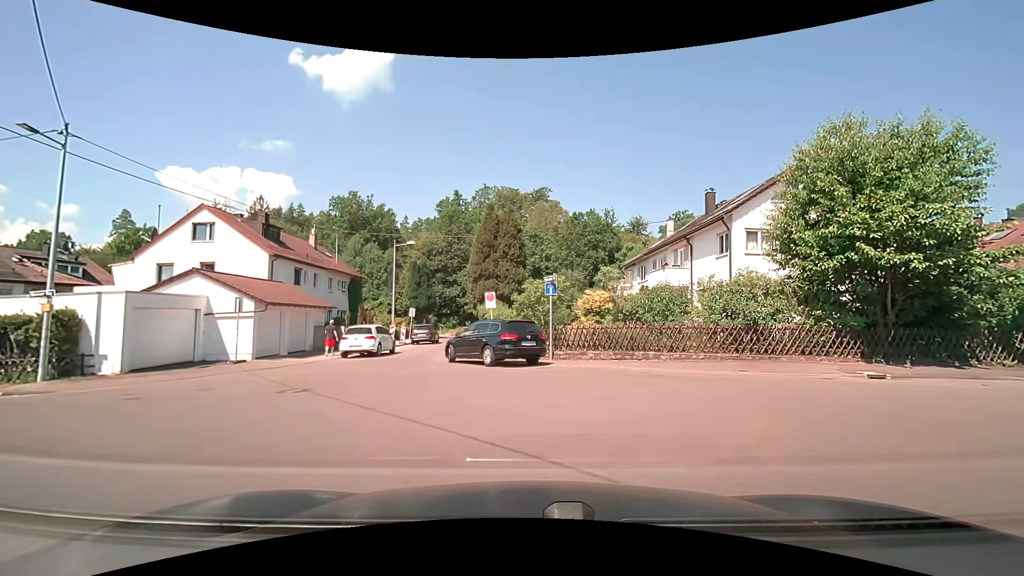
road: residential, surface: asphalt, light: Day
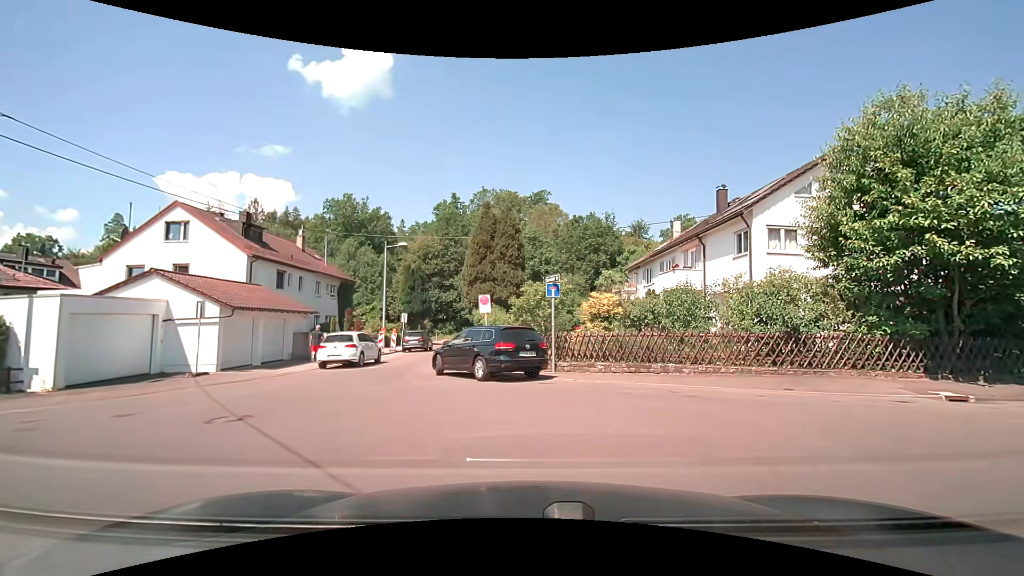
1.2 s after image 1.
(0.0, +2.2) m; +2°
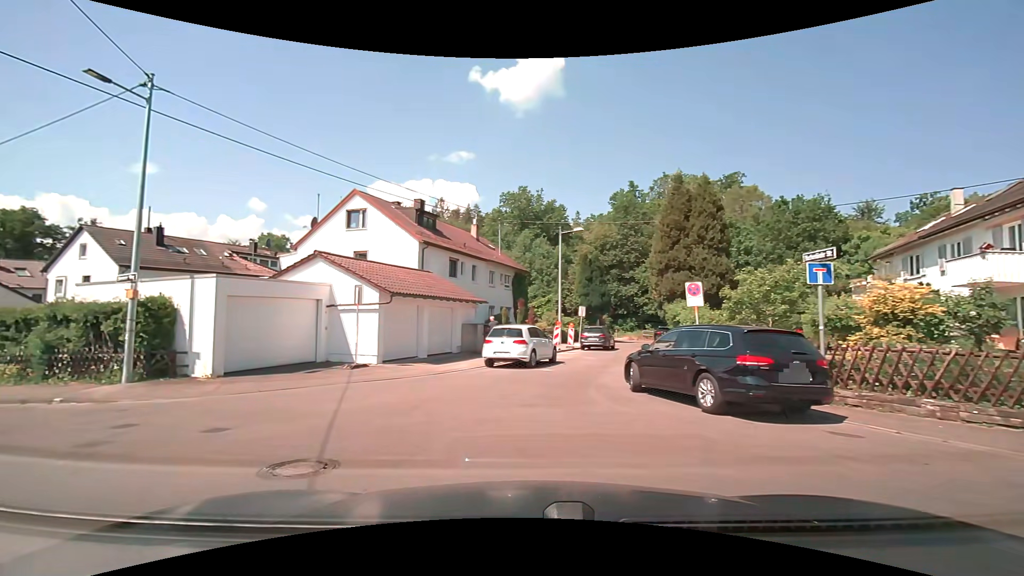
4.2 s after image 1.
(-0.5, +4.6) m; -21°
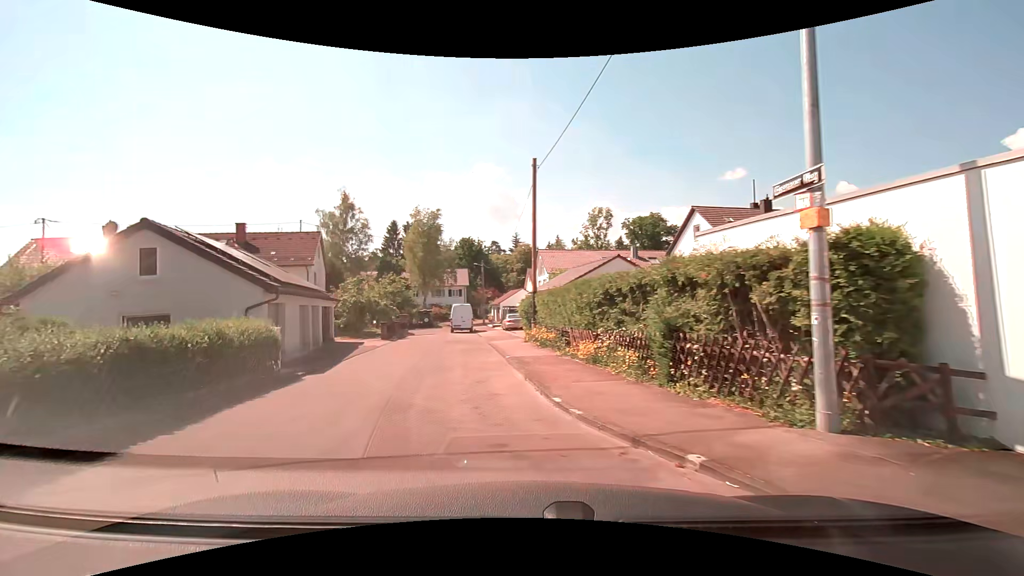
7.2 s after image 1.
(-5.2, +8.5) m; -61°
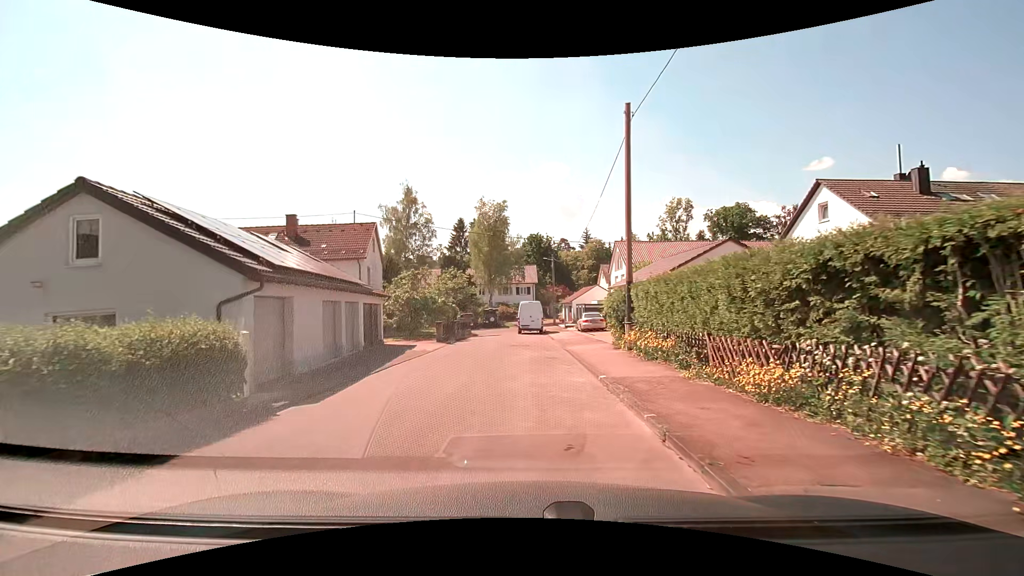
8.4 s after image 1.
(-0.5, +5.4) m; -9°
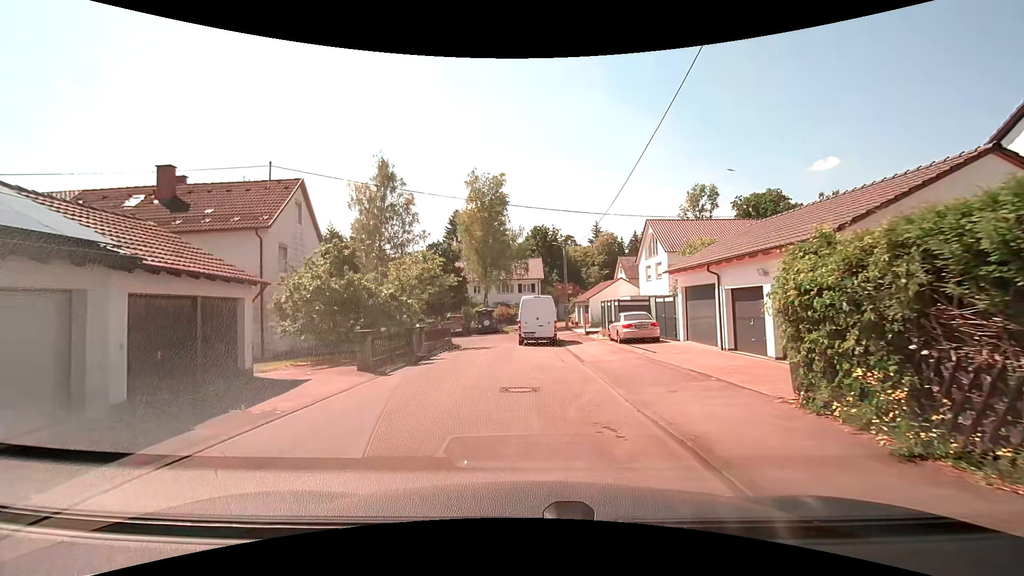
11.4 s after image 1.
(+0.1, +13.1) m; 0°
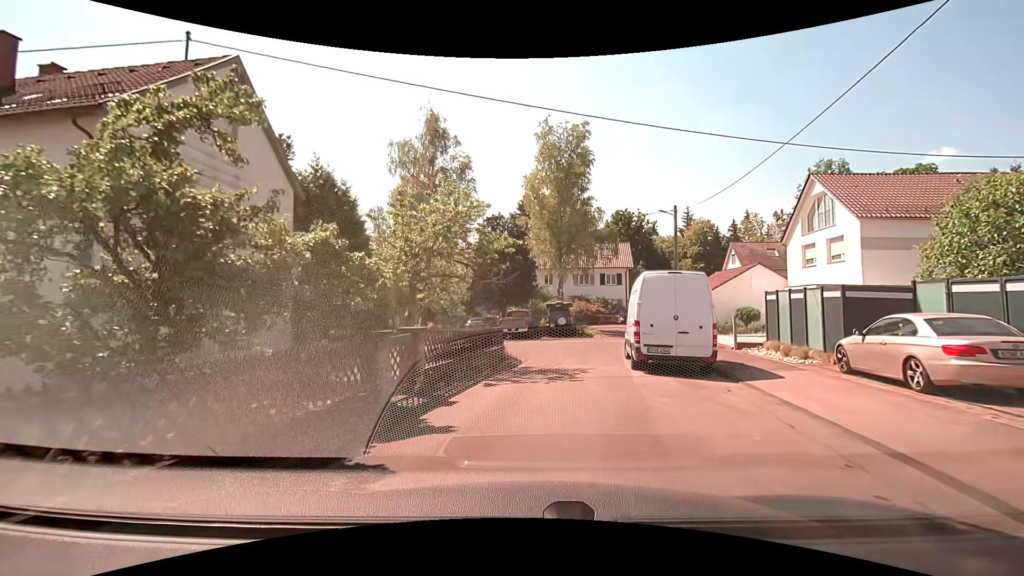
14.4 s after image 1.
(-1.0, +12.6) m; -7°
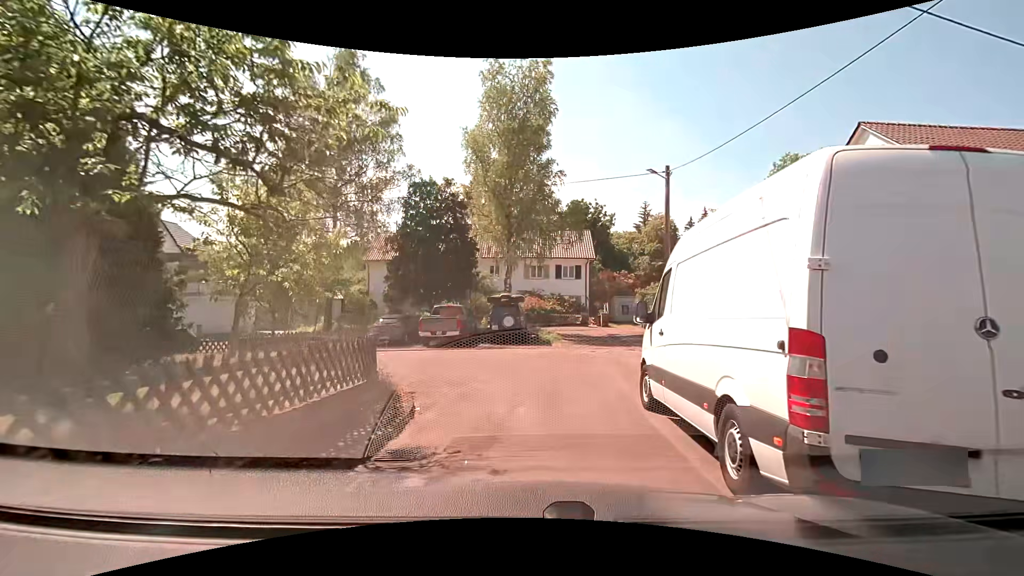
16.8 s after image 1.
(+0.3, +9.5) m; +6°
